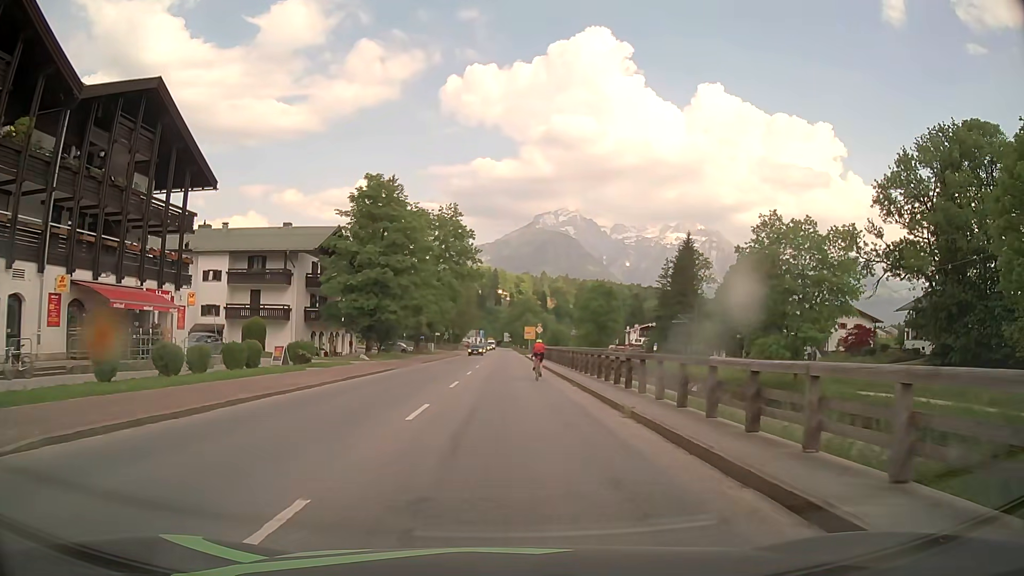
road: primary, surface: asphalt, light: Day
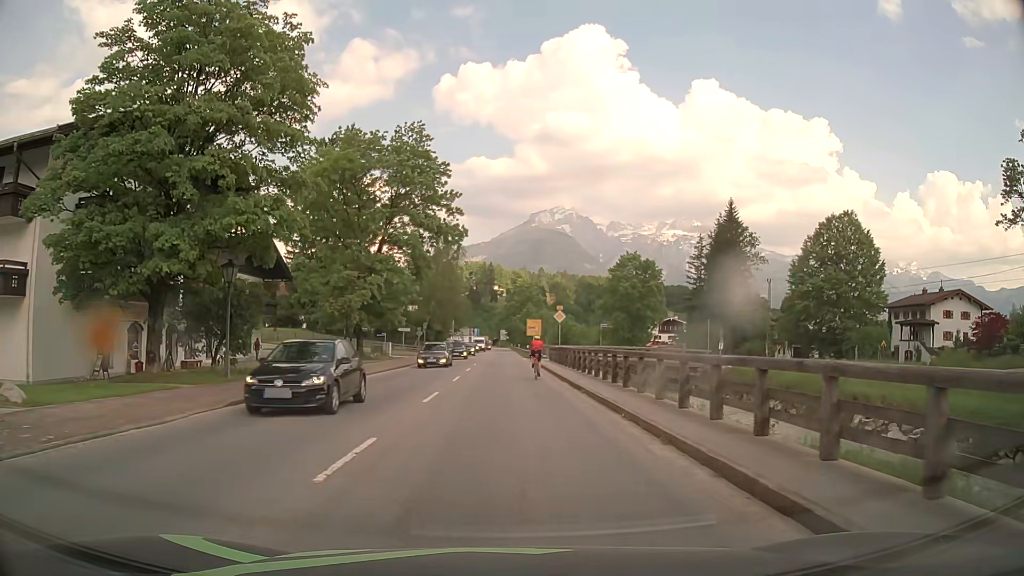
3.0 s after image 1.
(+0.1, +32.6) m; 0°
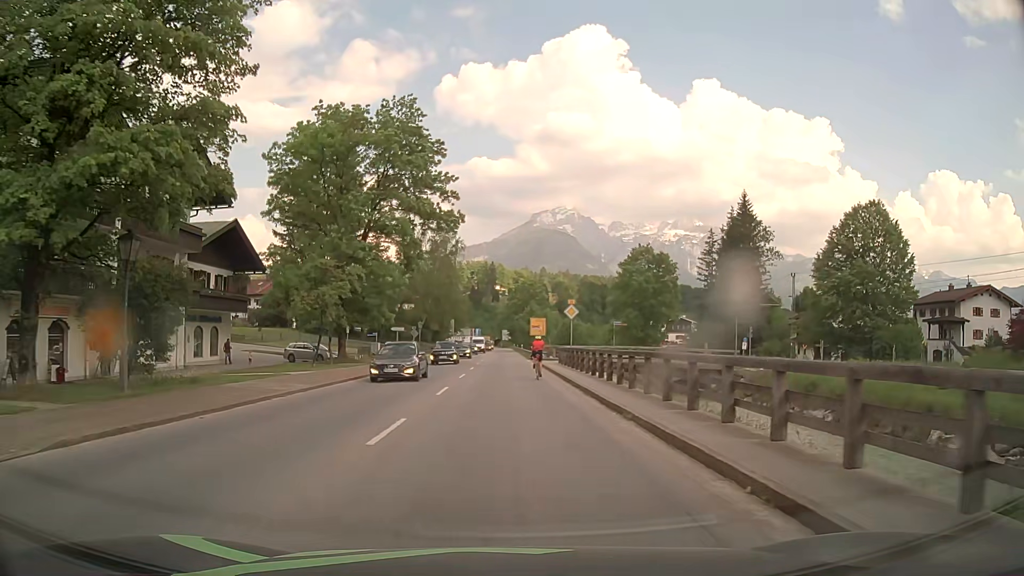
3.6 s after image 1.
(0.0, +6.5) m; 0°
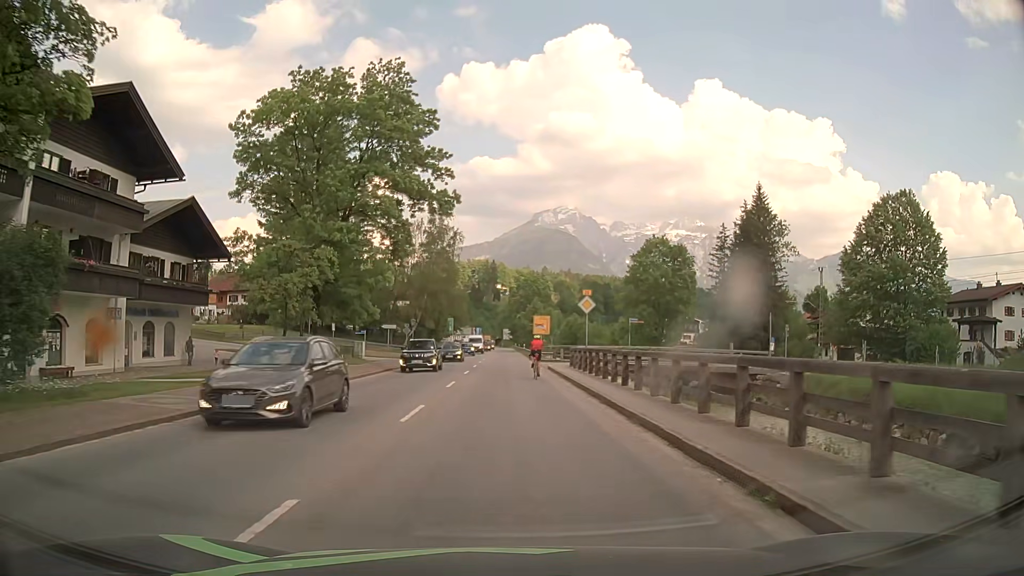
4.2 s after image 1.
(0.0, +6.5) m; 0°
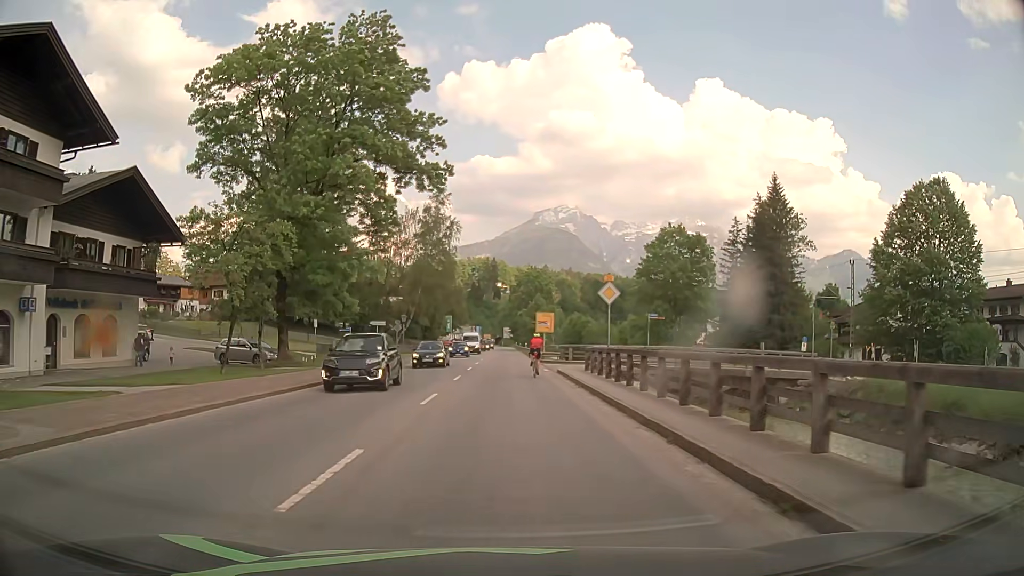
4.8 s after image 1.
(0.0, +6.4) m; 0°
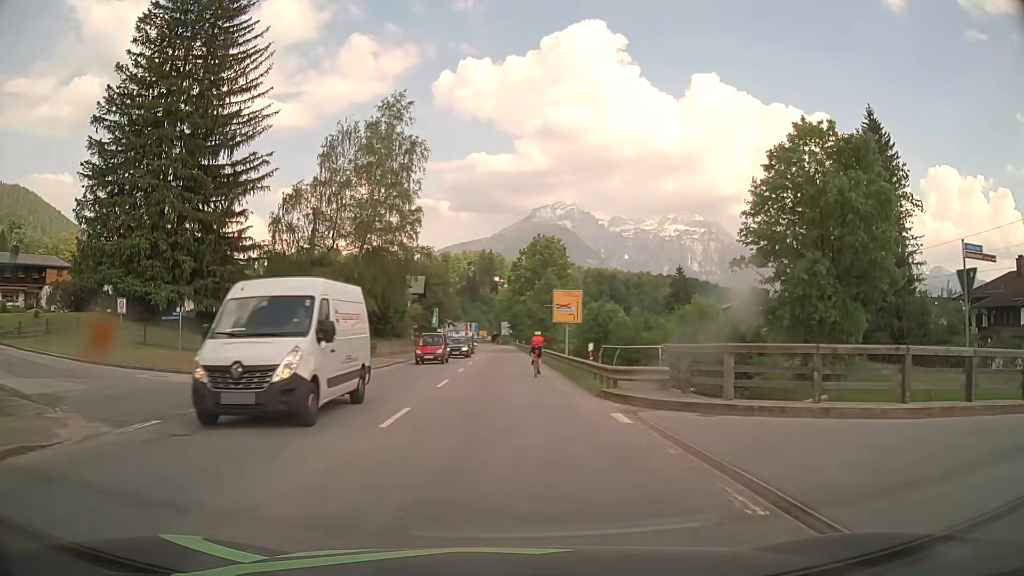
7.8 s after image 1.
(+0.1, +31.5) m; +1°
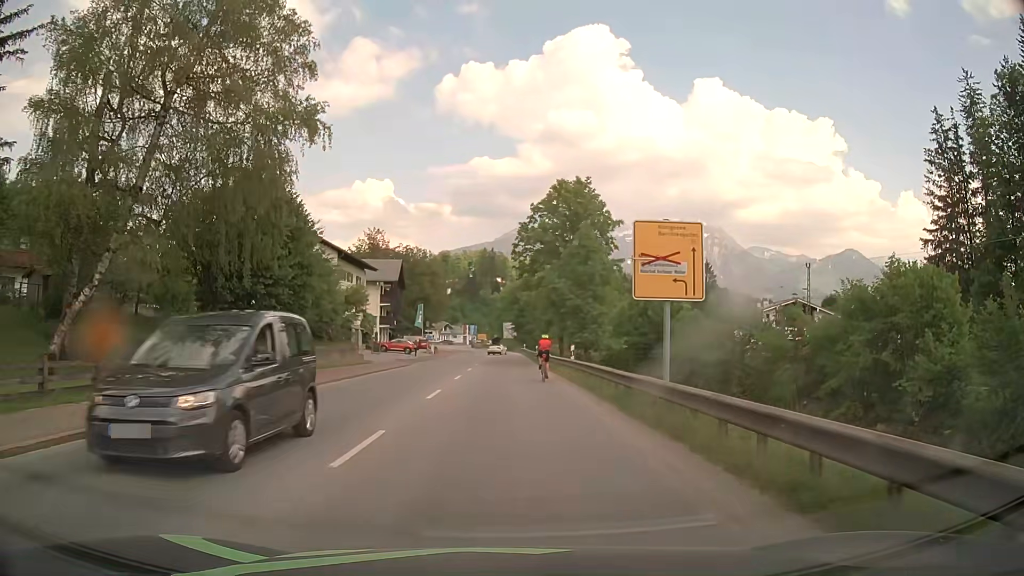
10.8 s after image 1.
(-0.4, +30.3) m; -1°
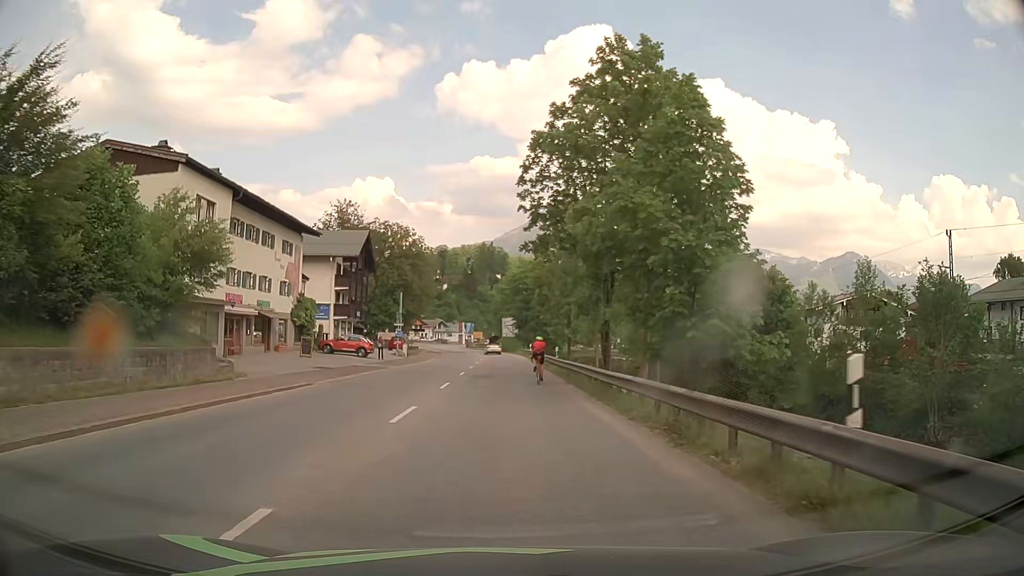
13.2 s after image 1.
(+0.1, +23.2) m; 0°
(0, +10) (0, +20) (0, +30) (0, +40) (0, +50) (0, +60) (0, +70) (-1, +80) (-1, +90) (-2, +100) m
